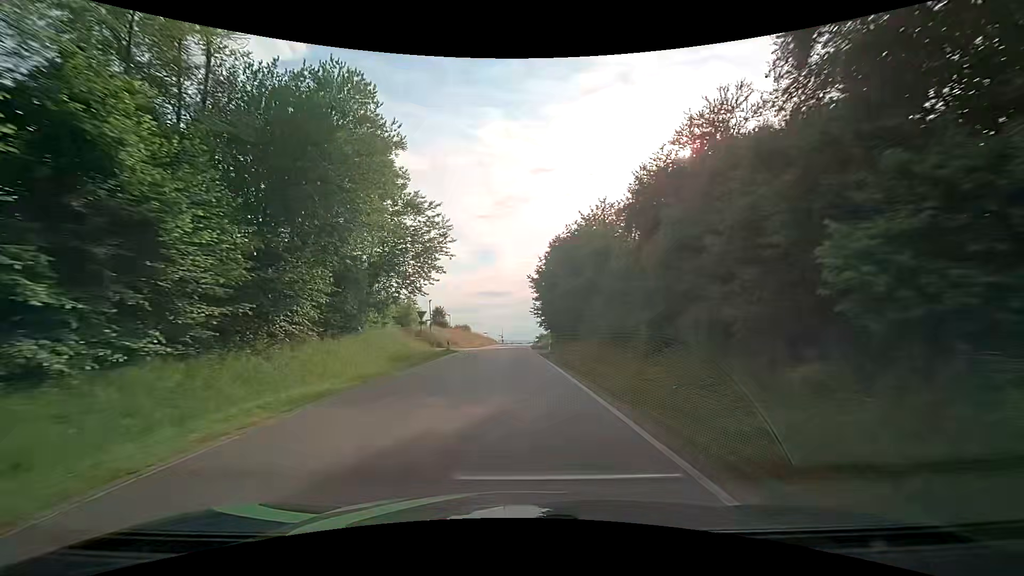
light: Day
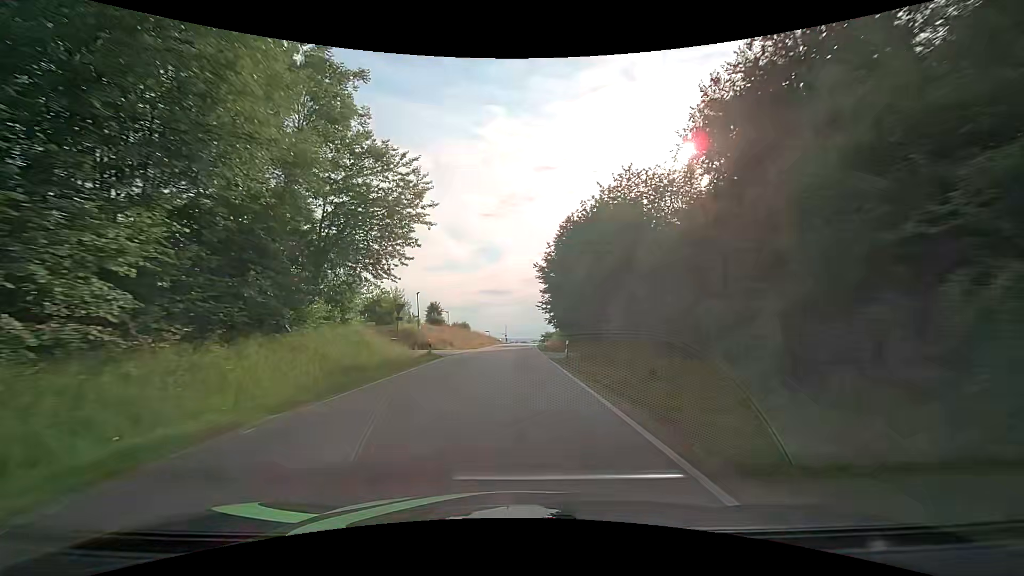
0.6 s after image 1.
(-0.1, +9.0) m; 0°
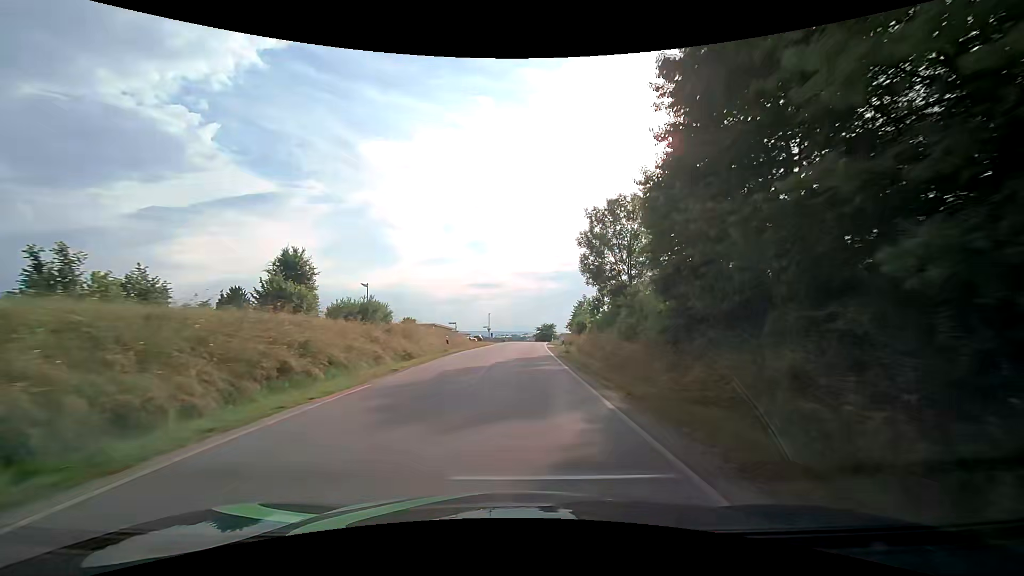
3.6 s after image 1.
(-0.1, +46.4) m; +1°
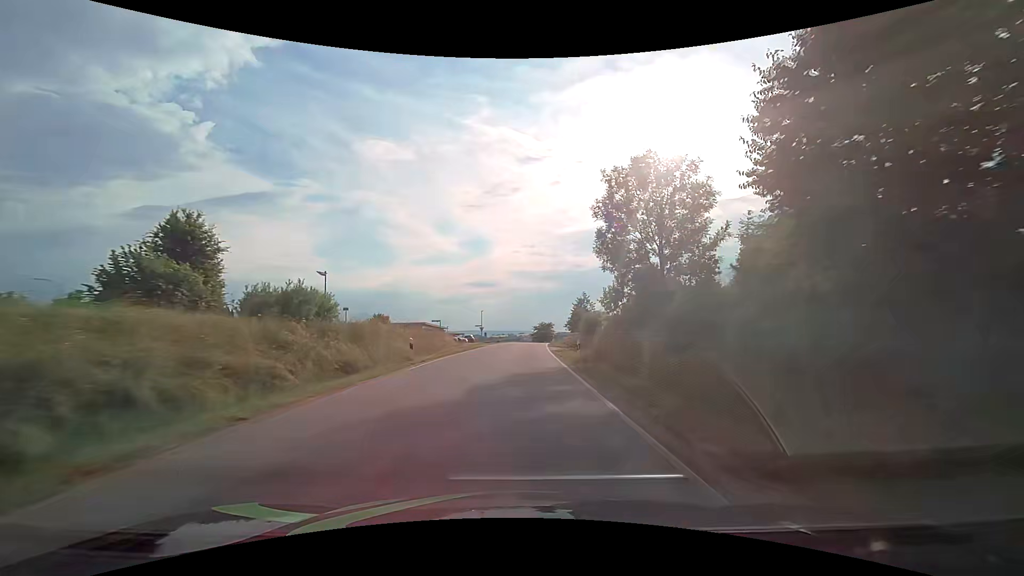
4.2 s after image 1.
(0.0, +9.5) m; +1°
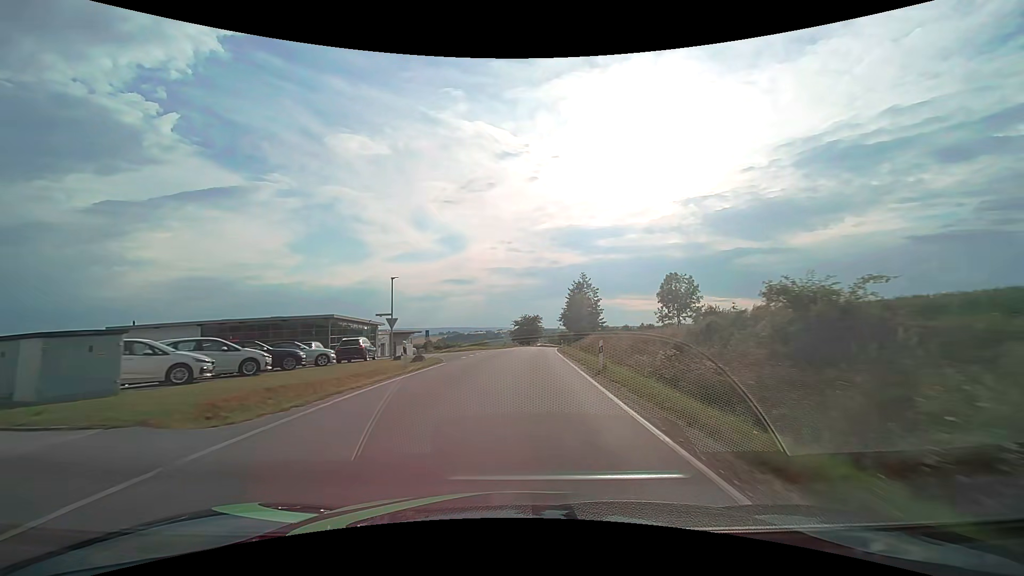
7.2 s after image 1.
(+0.7, +47.4) m; +2°
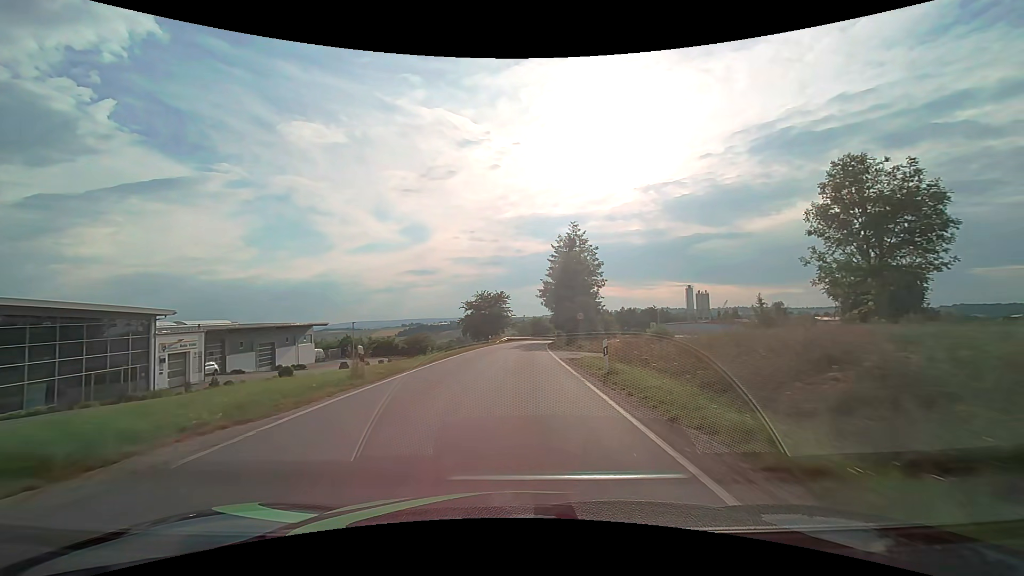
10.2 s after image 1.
(+1.9, +47.5) m; +4°
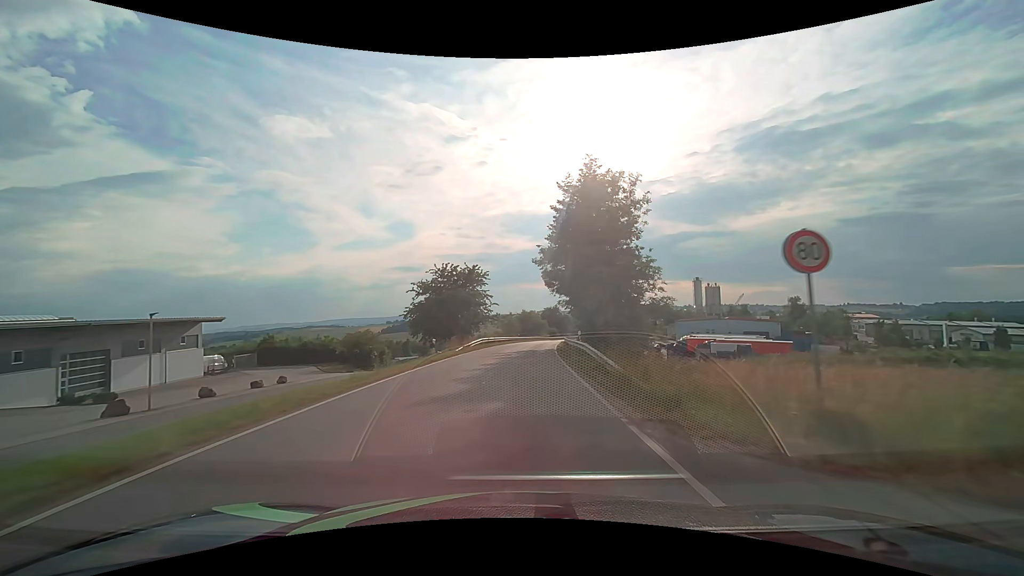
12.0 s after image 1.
(+0.3, +29.8) m; +1°
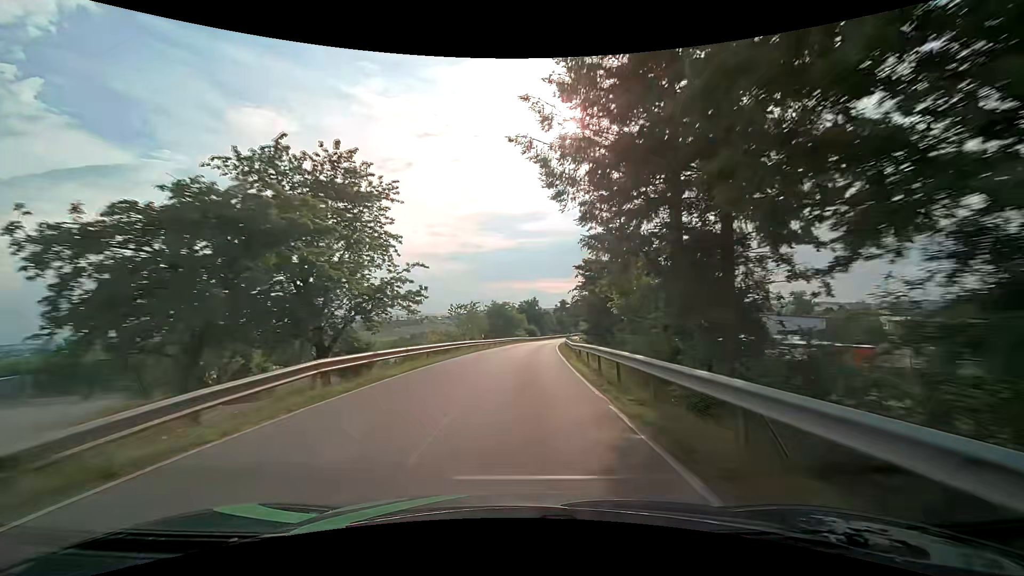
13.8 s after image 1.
(+0.8, +31.5) m; +3°
(0, +10) (0, +20) (+1, +30) (+1, +40) (+2, +50) (+3, +60) (+4, +70) (+5, +80) (+7, +90) (+8, +100) m
